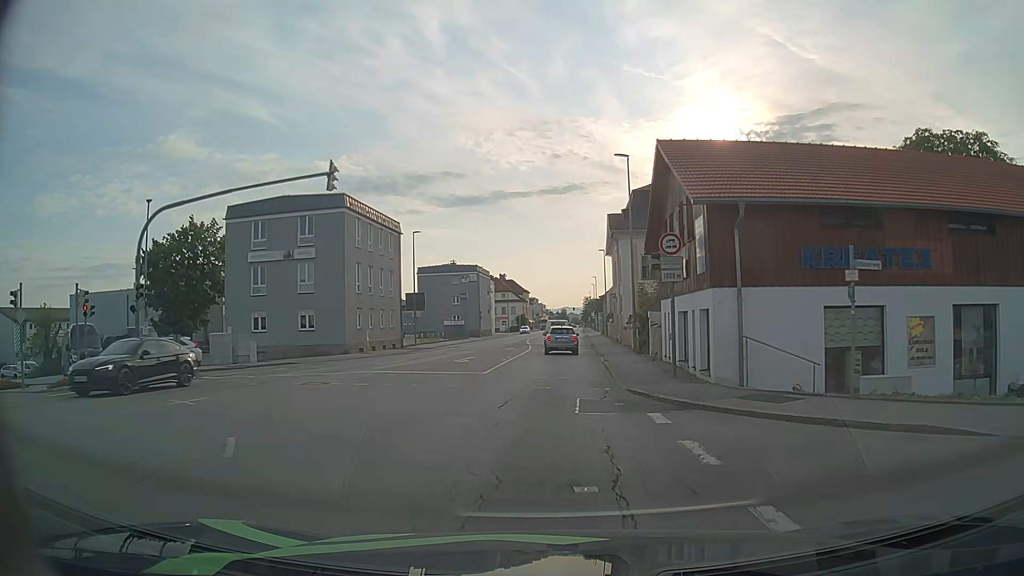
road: tertiary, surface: asphalt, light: Day
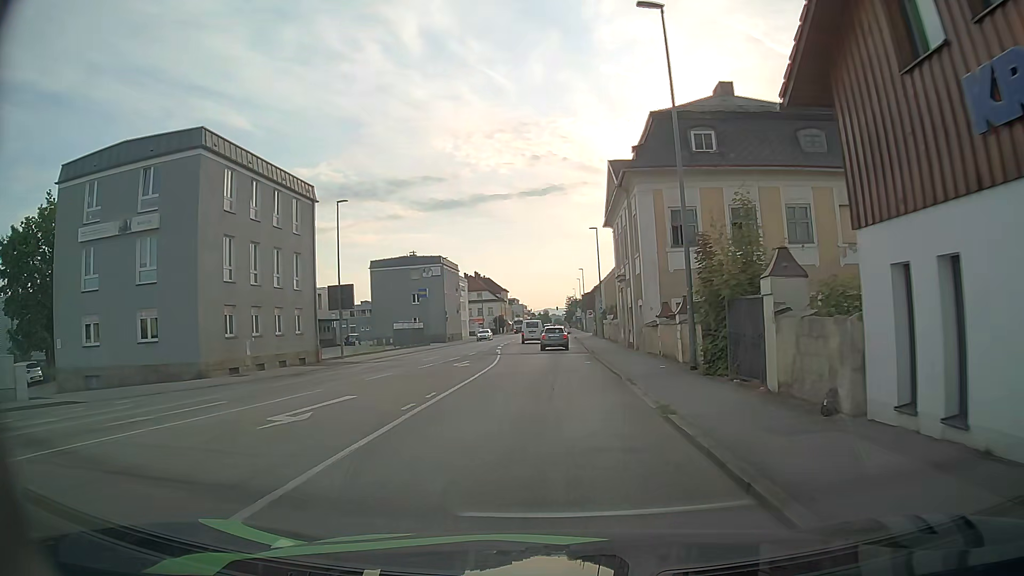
(+0.6, +17.4) m; +2°
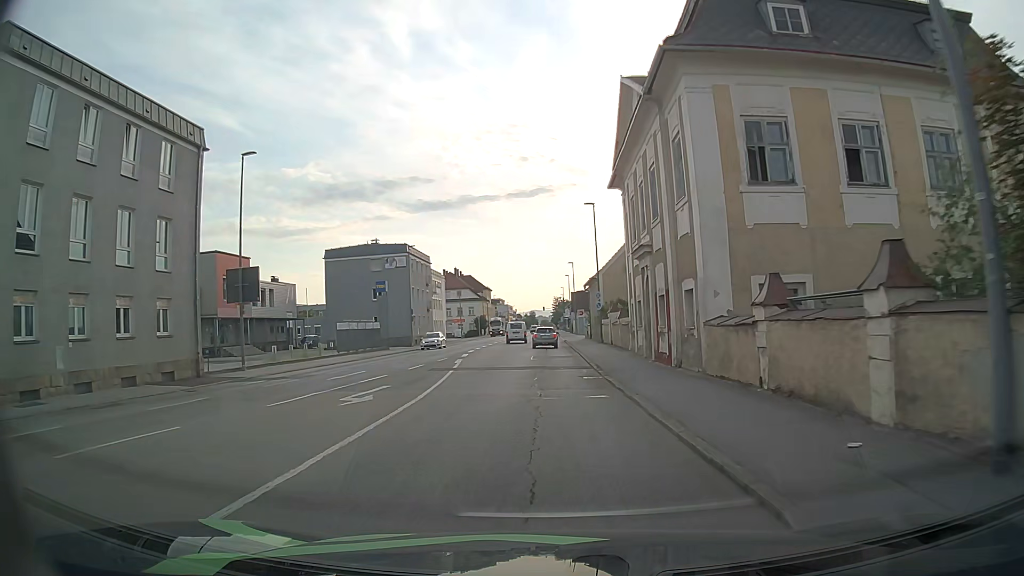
(+0.3, +13.0) m; +2°
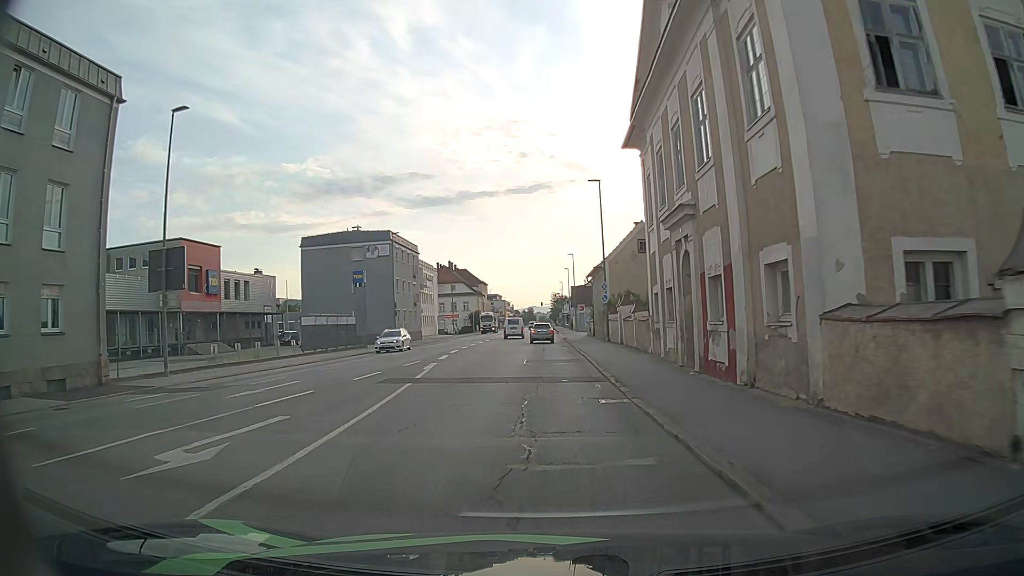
(0.0, +6.8) m; 0°
